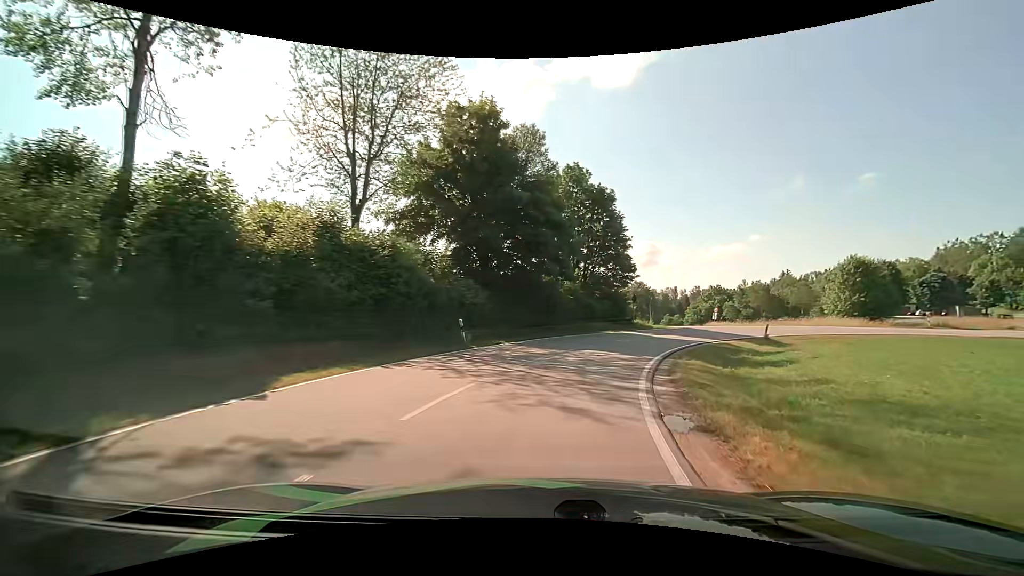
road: tertiary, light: Day
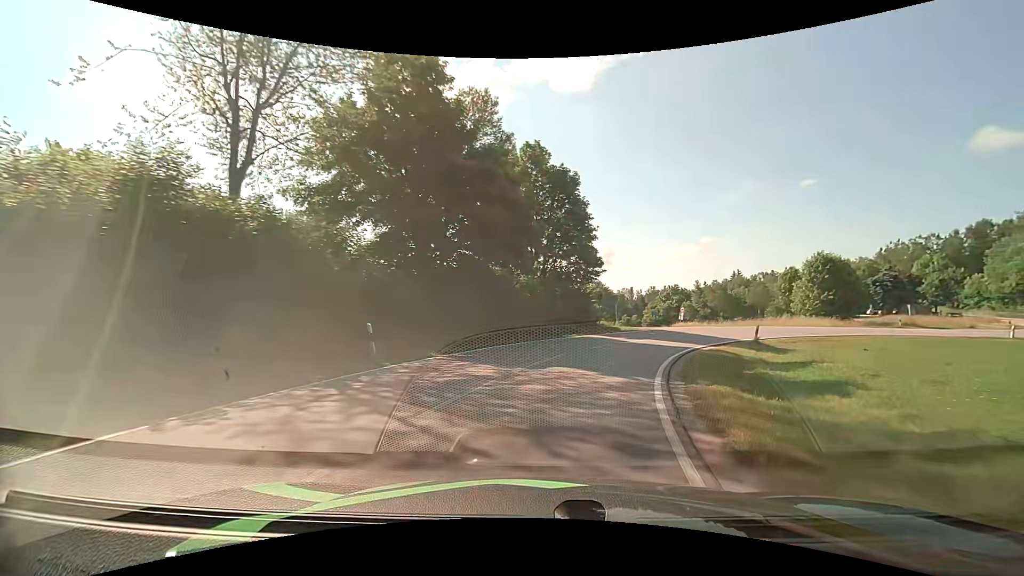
(+0.2, +5.8) m; +4°
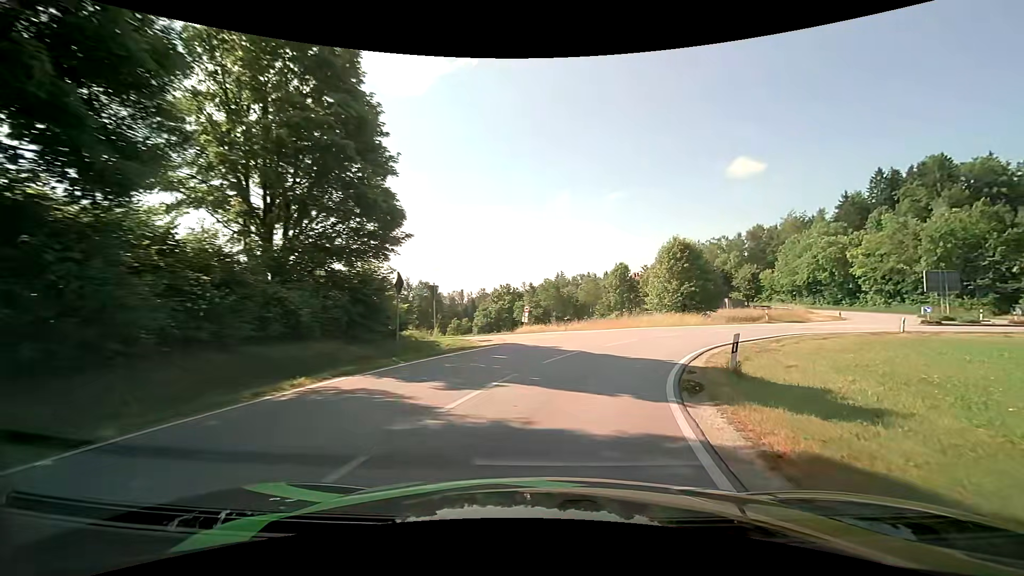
(+2.7, +17.2) m; +19°
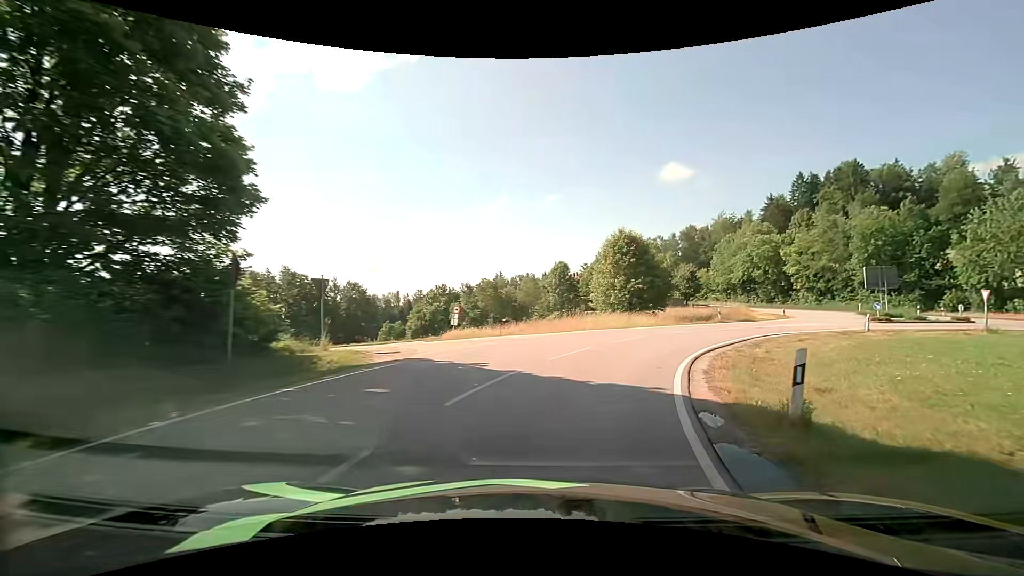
(+0.4, +5.8) m; +7°
(+1, +10) (+4, +19) (+10, +28) (+17, +34) (+26, +39) (+36, +42) (+43, +48) (+45, +58) (+44, +68) (+42, +78) m
